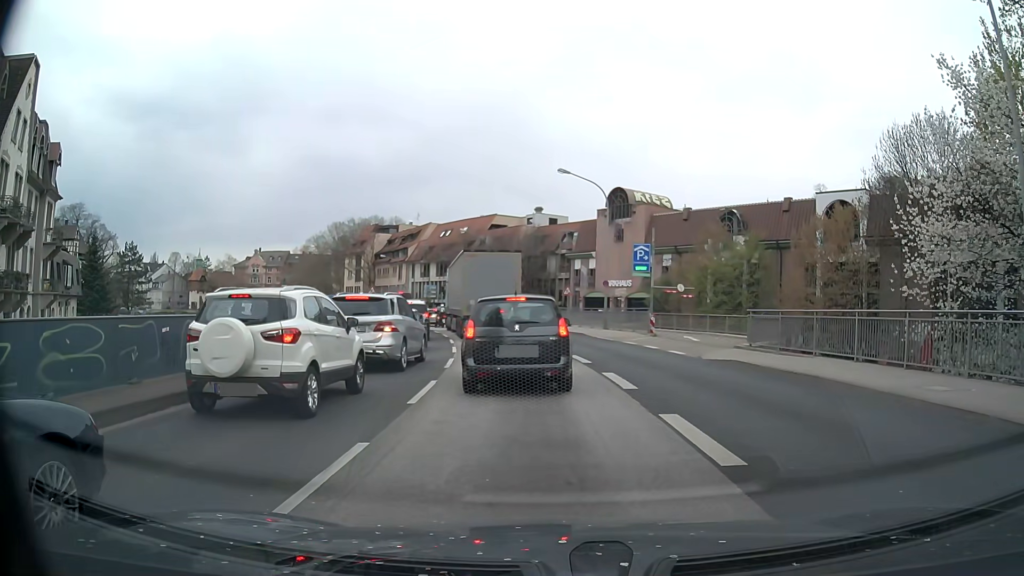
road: primary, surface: asphalt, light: Day
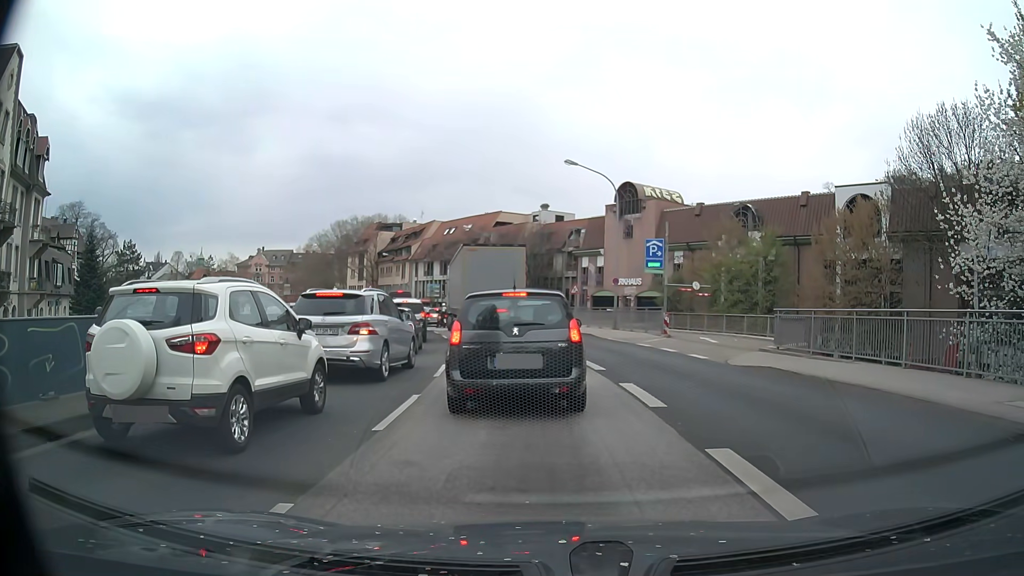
(0.0, +2.3) m; 0°
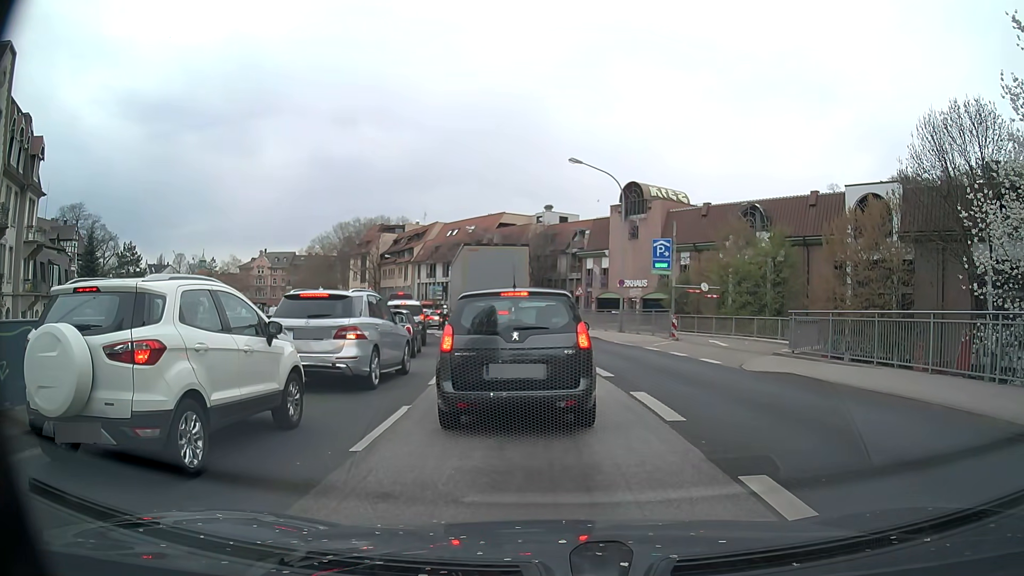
(0.0, +1.0) m; 0°
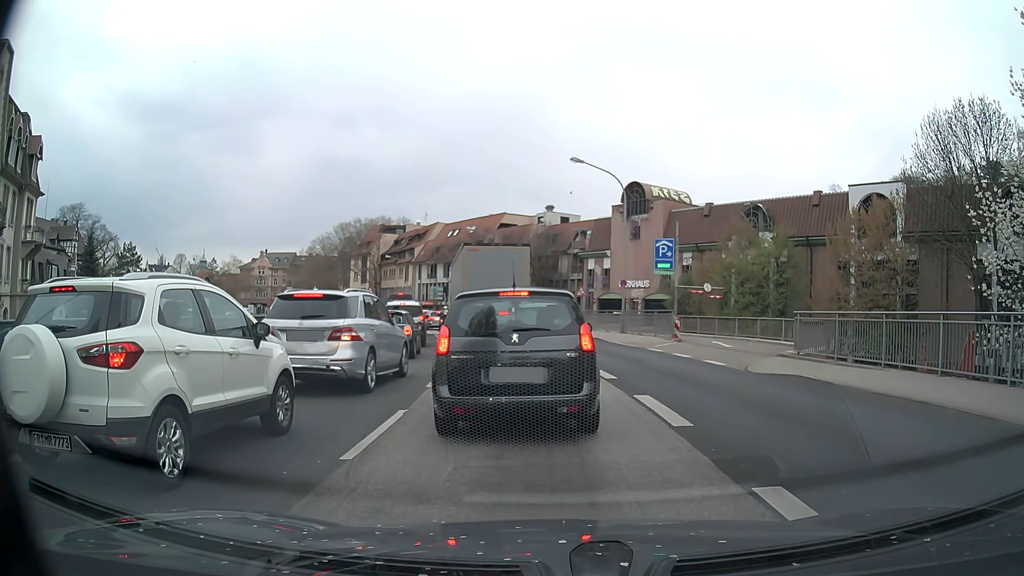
(0.0, +0.3) m; 0°
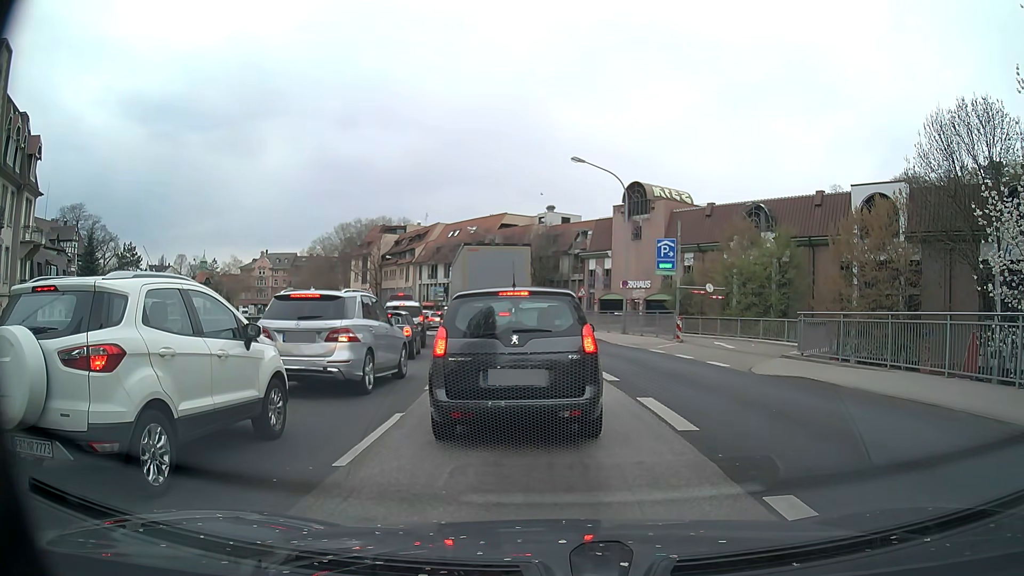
(0.0, +0.2) m; 0°
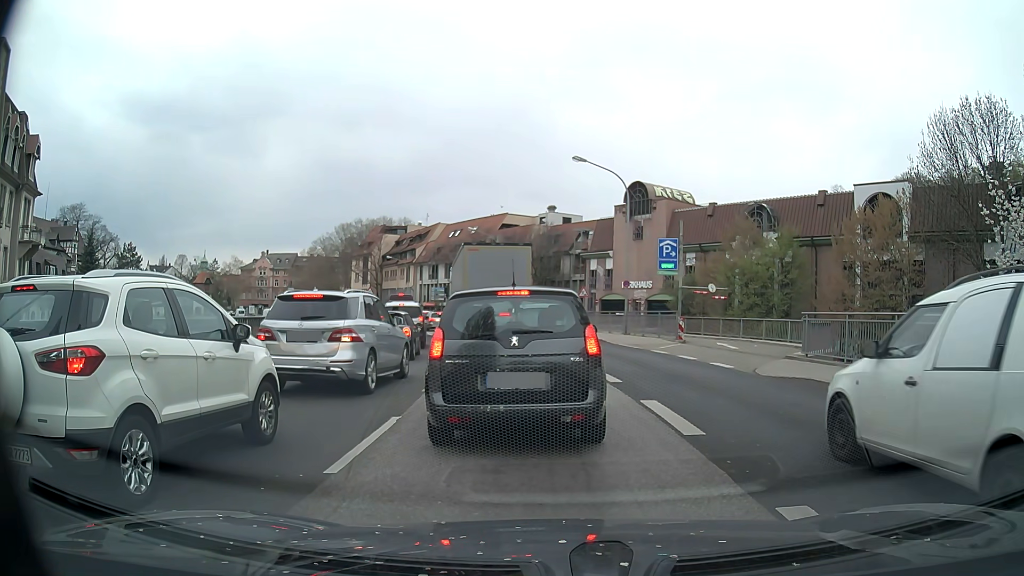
(0.0, +0.3) m; 0°
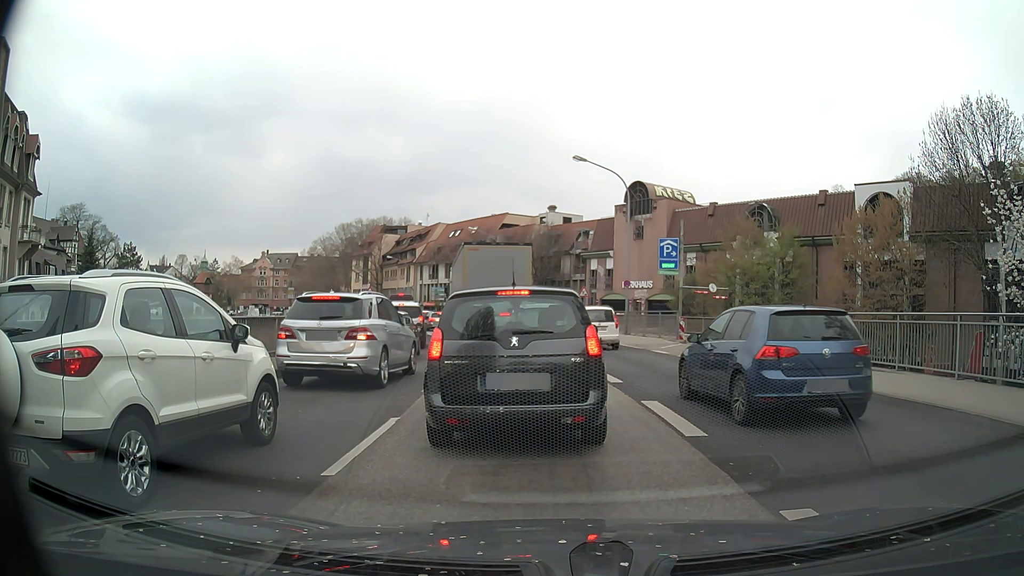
(0.0, +0.2) m; 0°
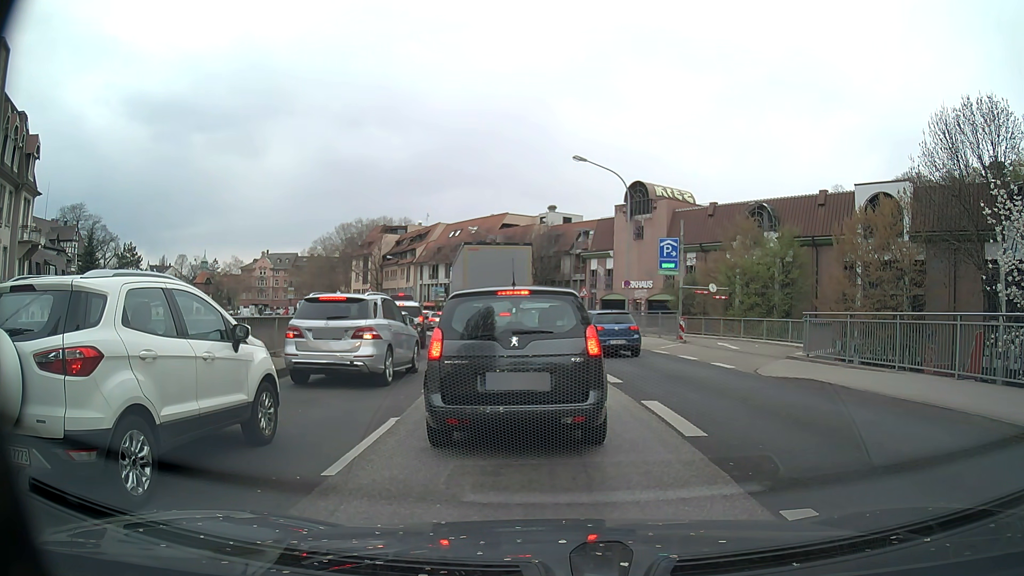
(0.0, 0.0) m; 0°
(-1, +10) (-2, +20) (-4, +30) (-6, +39) (-10, +49) (-13, +58) (-18, +67) (-23, +76) (-28, +84) (-33, +93) m
